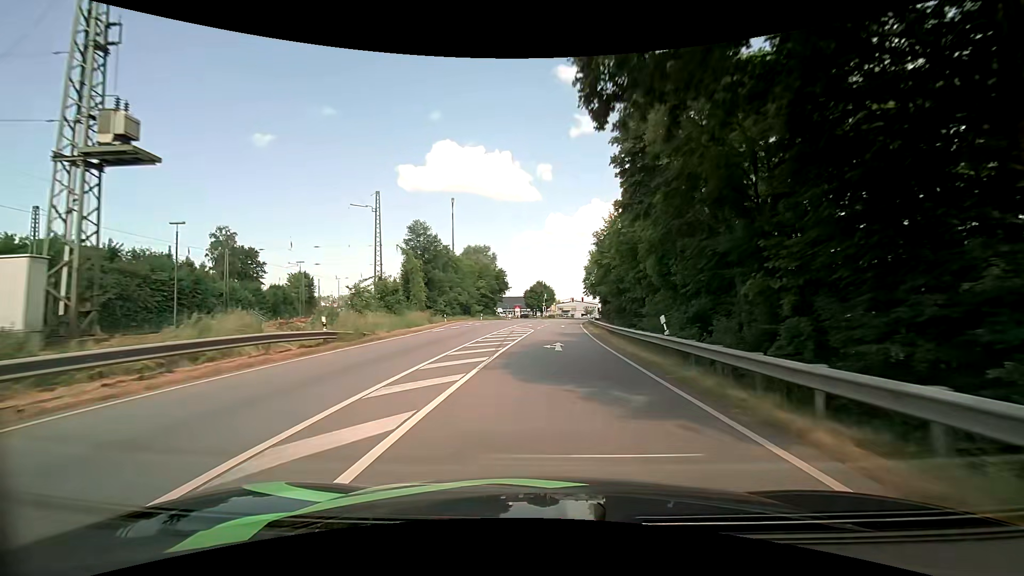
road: primary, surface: asphalt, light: Day
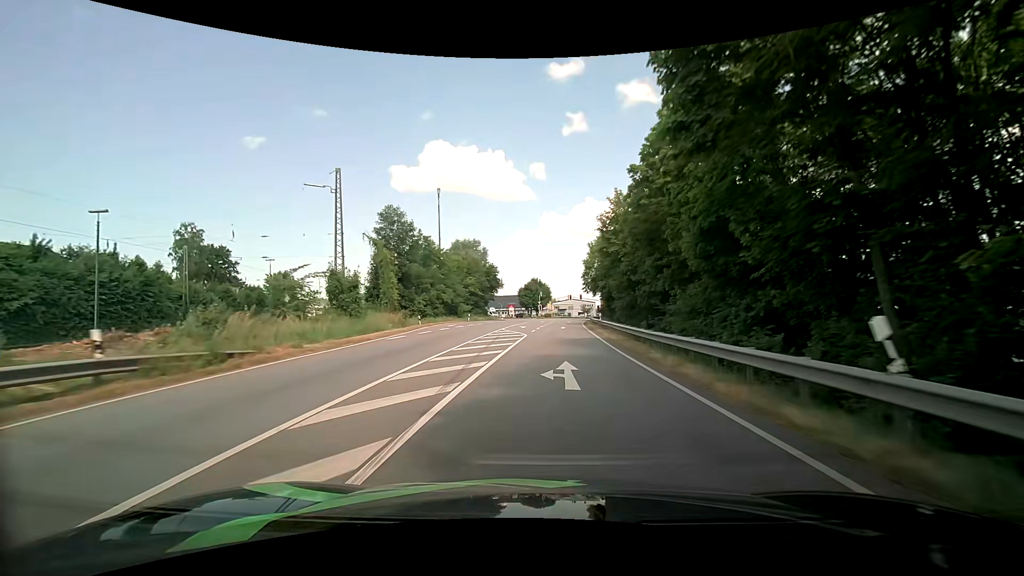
(0.0, +9.3) m; 0°
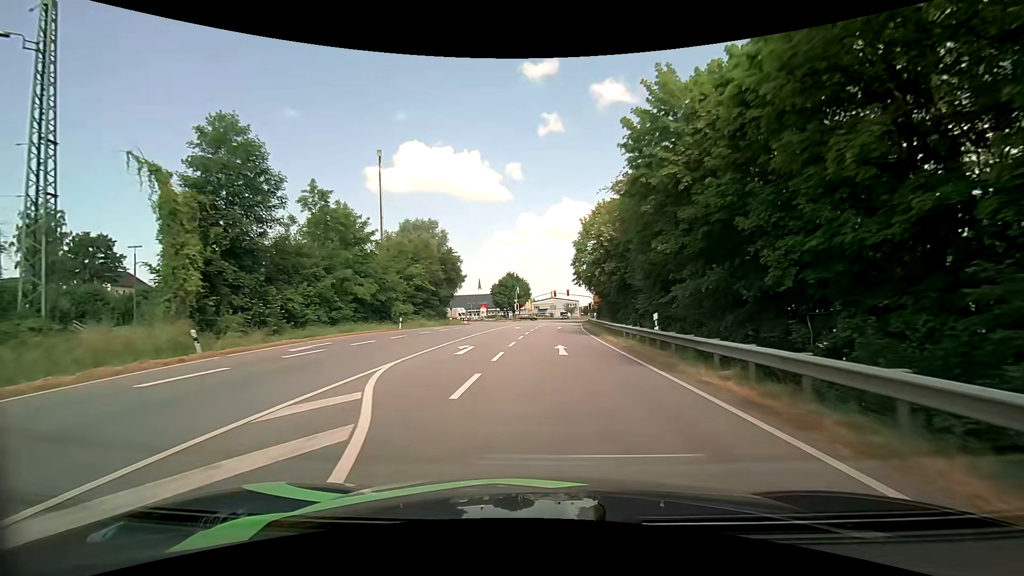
(+0.5, +25.7) m; +2°
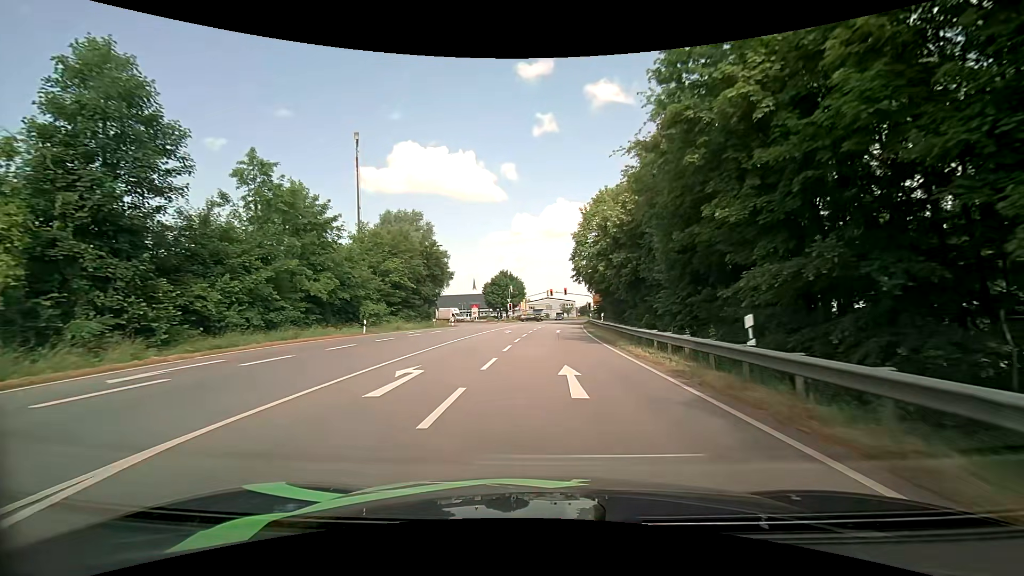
(0.0, +7.8) m; 0°
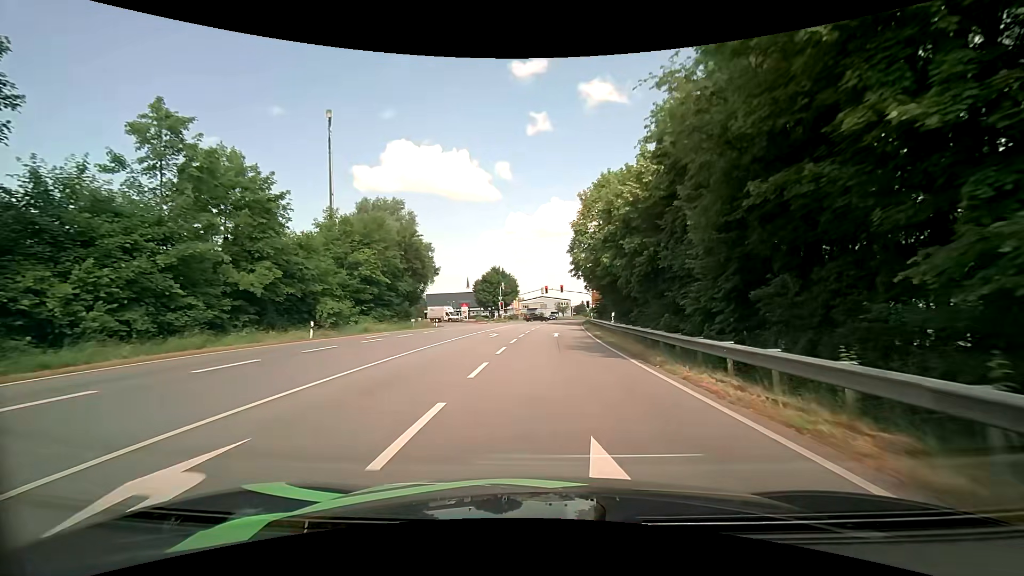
(+0.1, +7.4) m; +1°
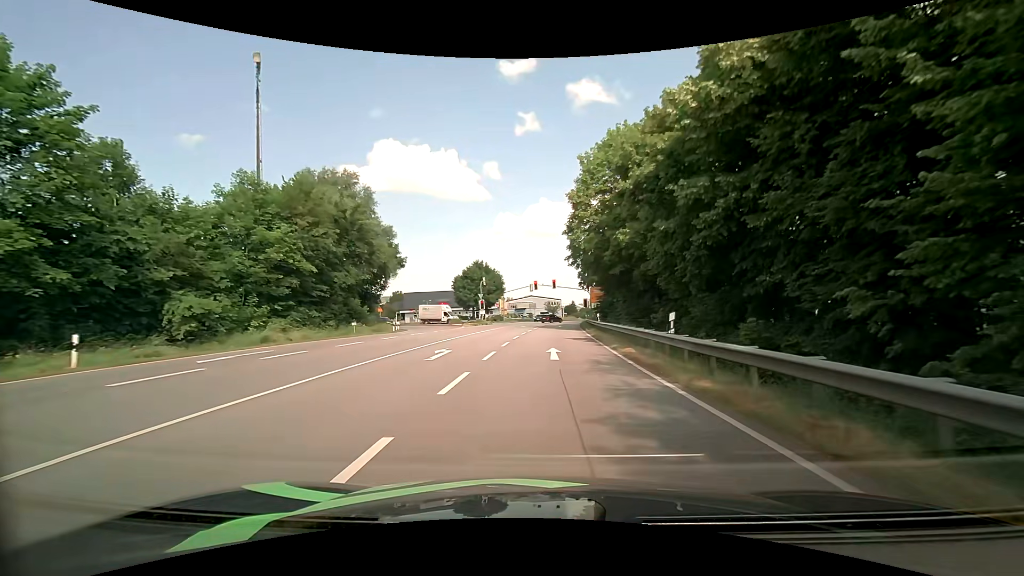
(+0.2, +13.7) m; +2°
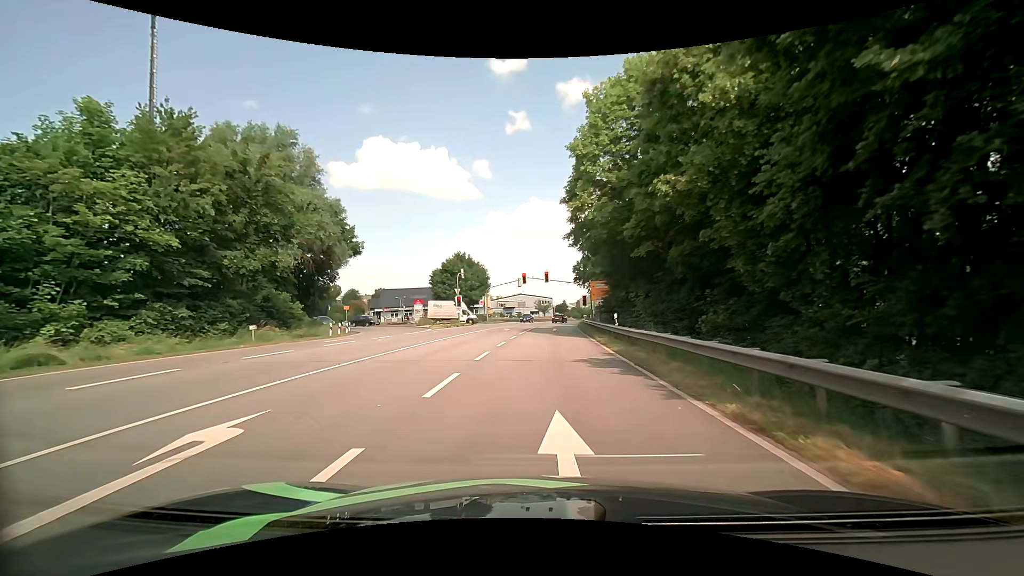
(0.0, +12.2) m; +1°
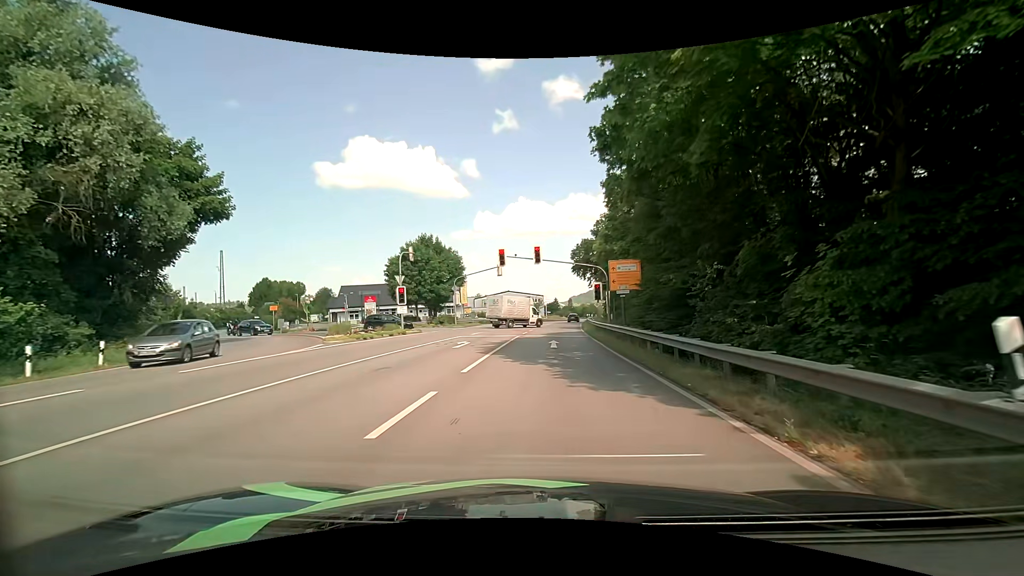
(+0.3, +20.1) m; +1°
